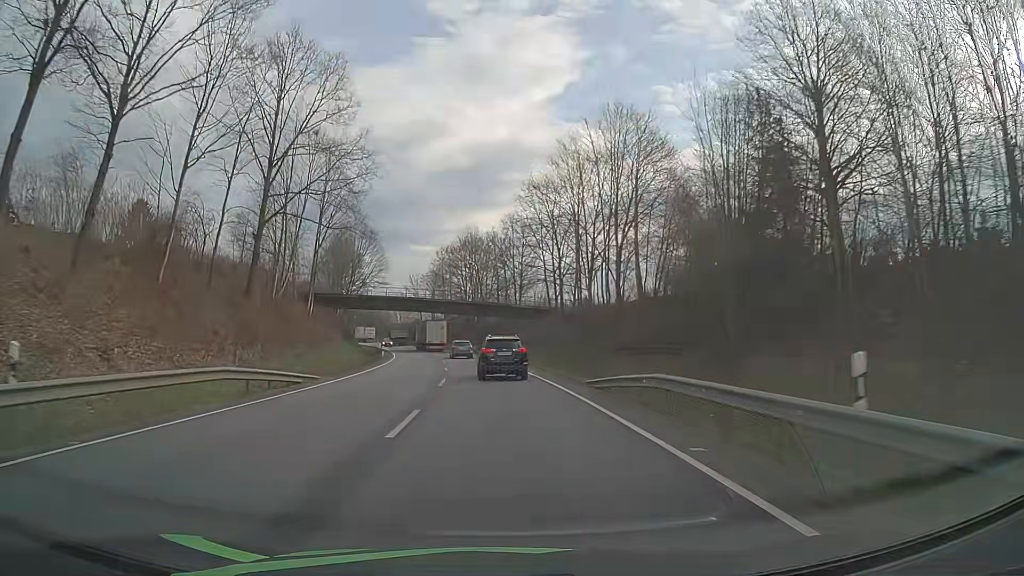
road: primary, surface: asphalt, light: Day
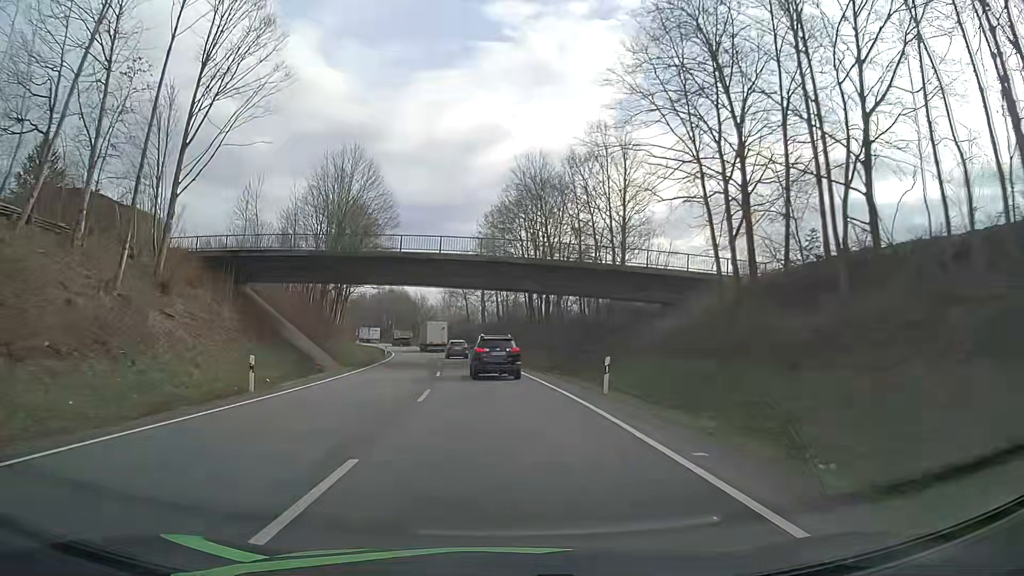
(-2.0, +42.3) m; -6°
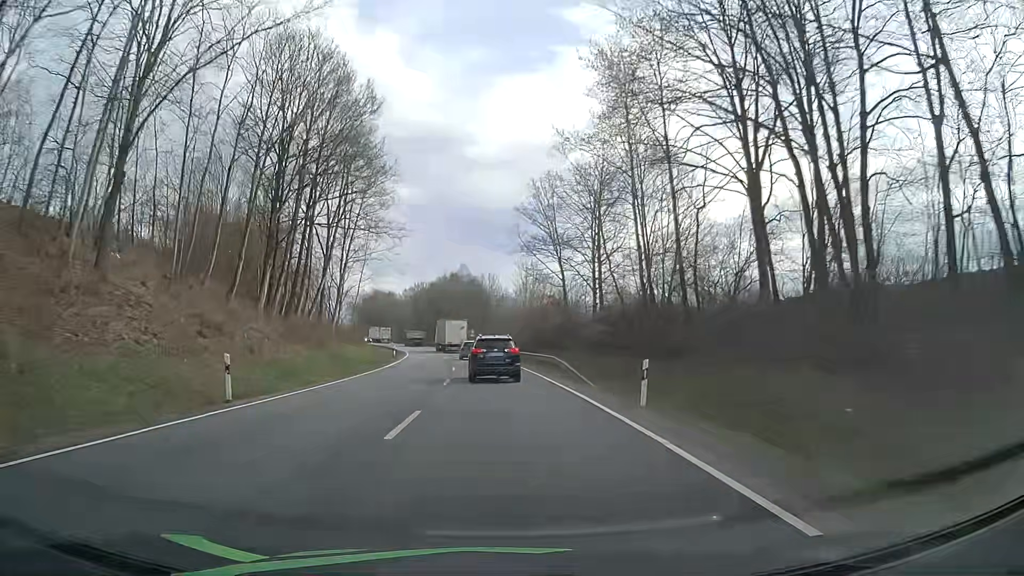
(-3.8, +54.5) m; -7°
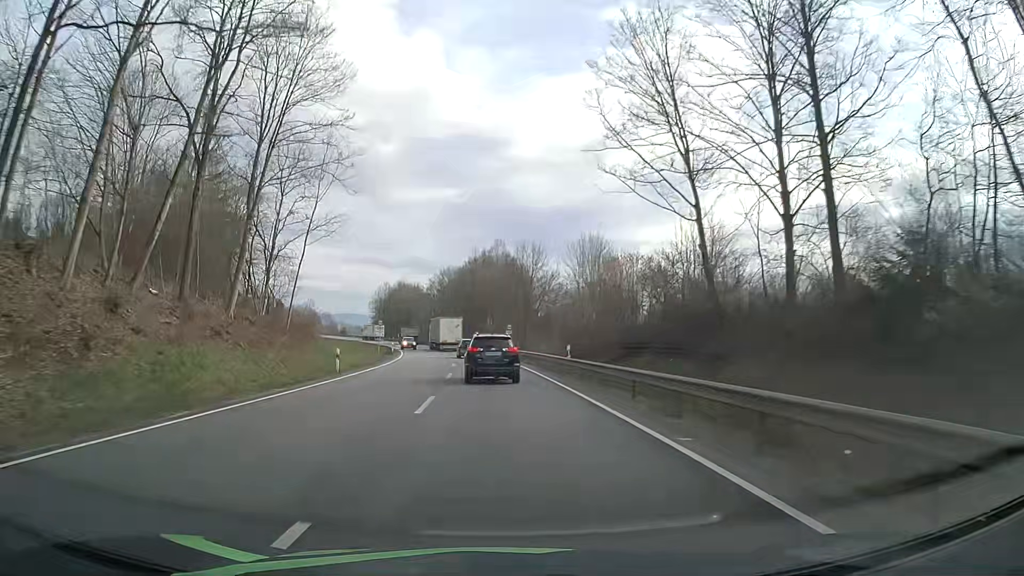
(-1.3, +32.8) m; -4°
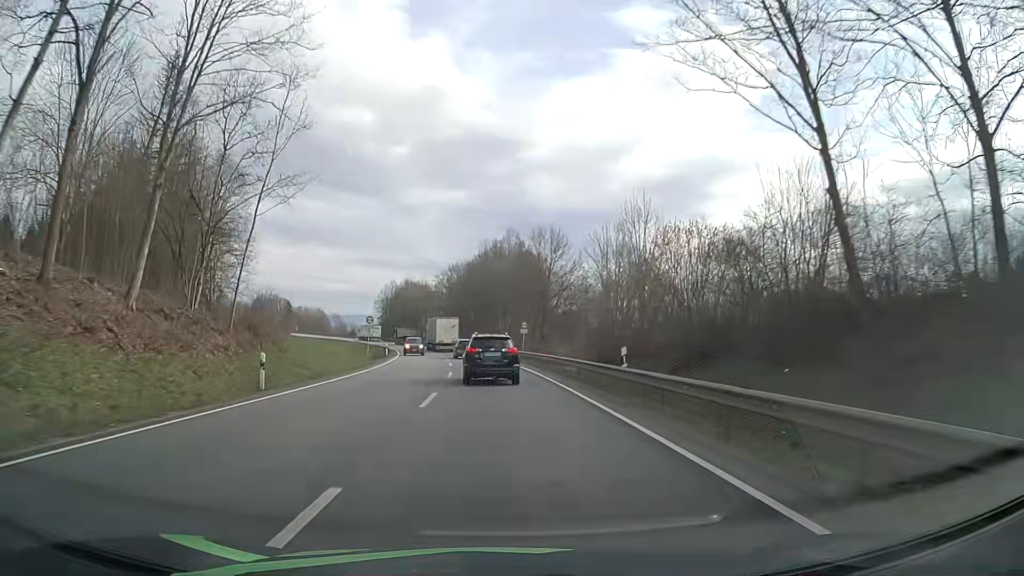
(-0.2, +10.8) m; -1°
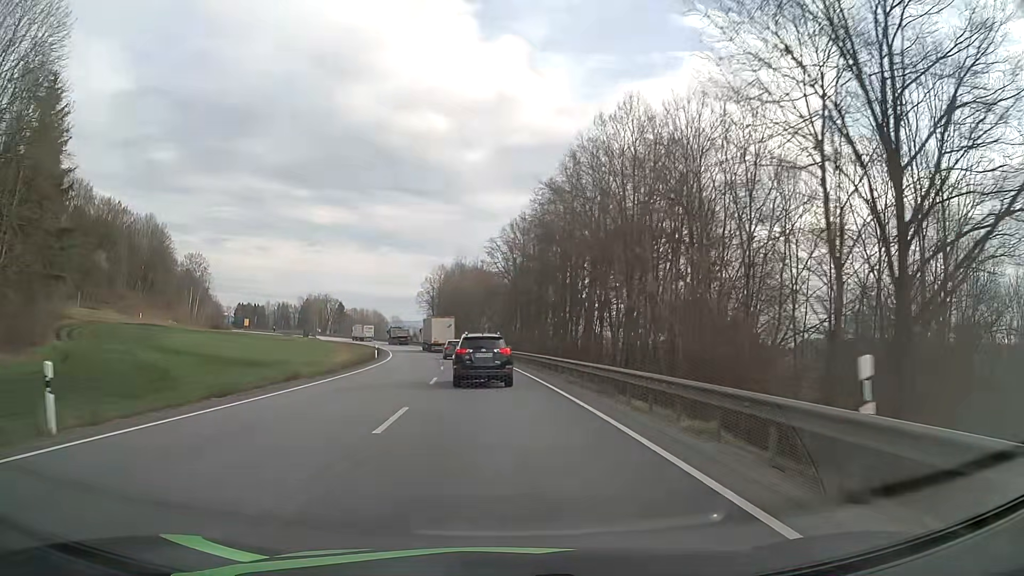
(-2.9, +52.1) m; -7°
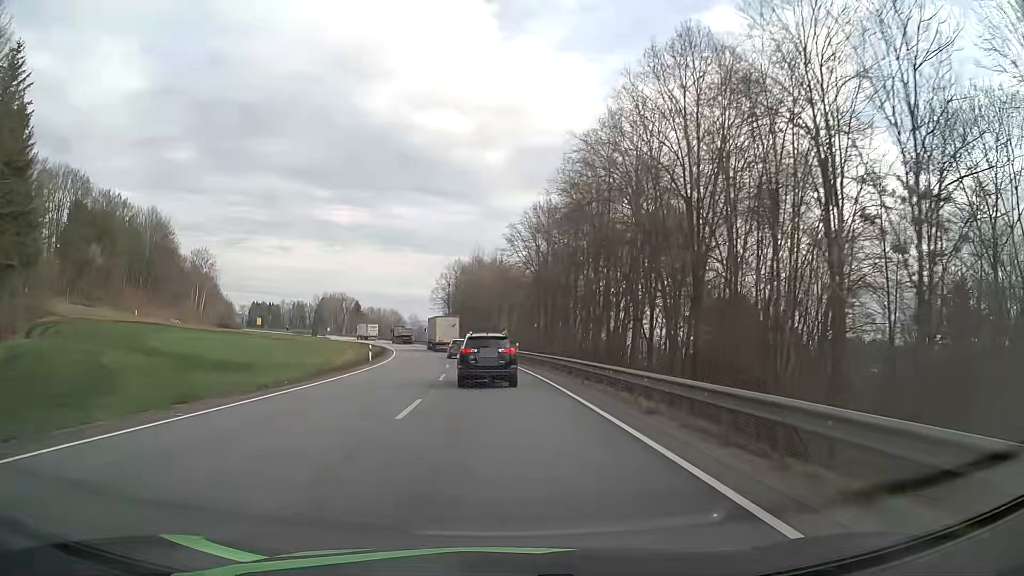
(-0.1, +10.1) m; -2°
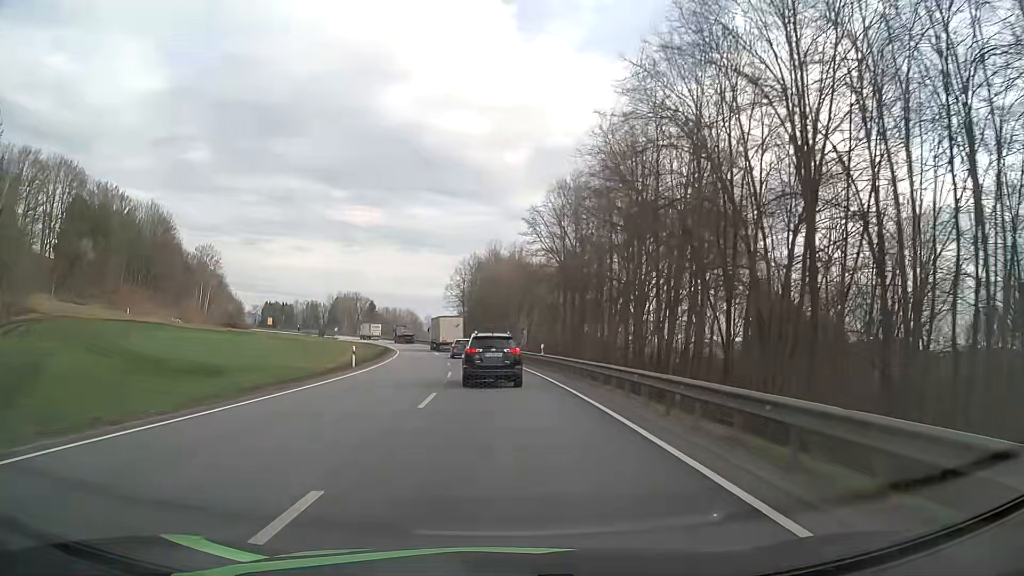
(-0.1, +10.1) m; -1°
(0, +10) (0, +20) (-1, +30) (-2, +40) (-3, +50) (-4, +60) (-5, +70) (-7, +80) (-9, +89) (-11, +99) m
